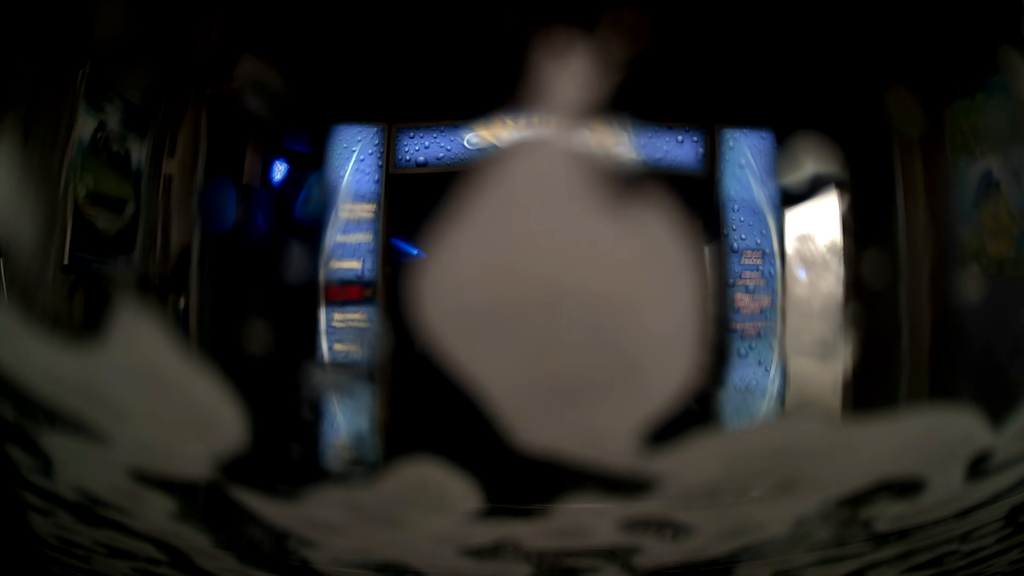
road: service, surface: asphalt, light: Day
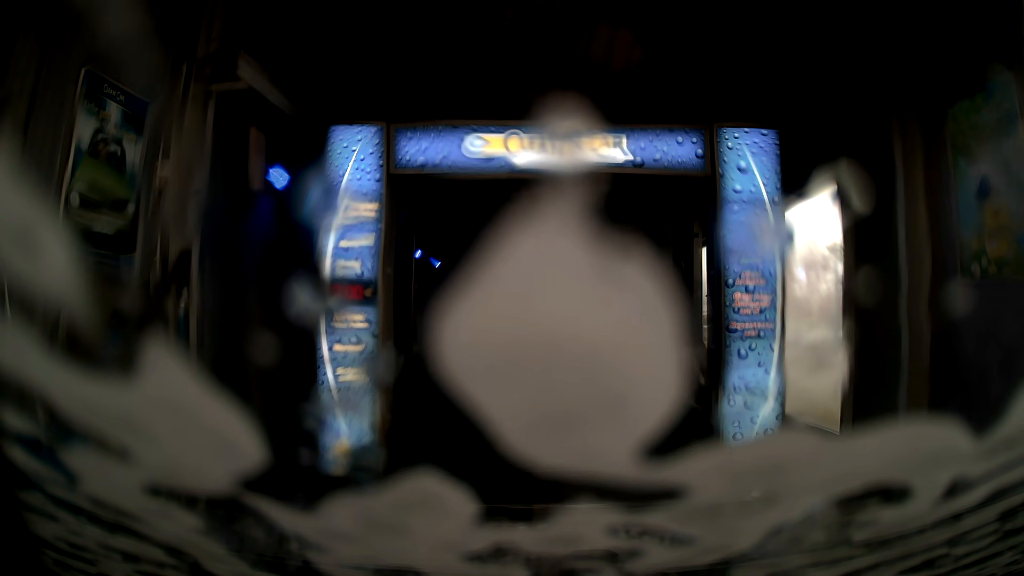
(0.0, 0.0) m; 0°
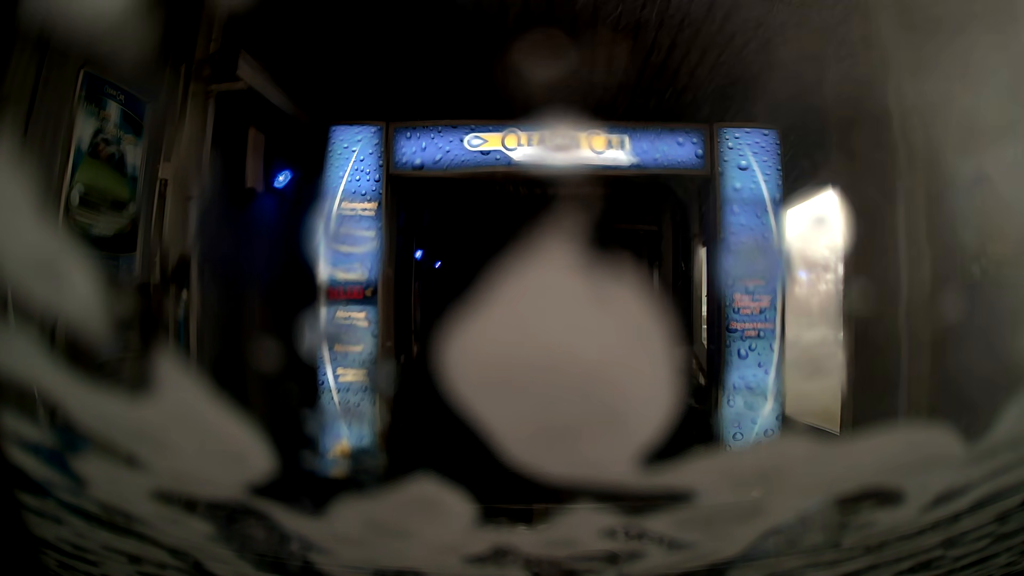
(0.0, 0.0) m; 0°
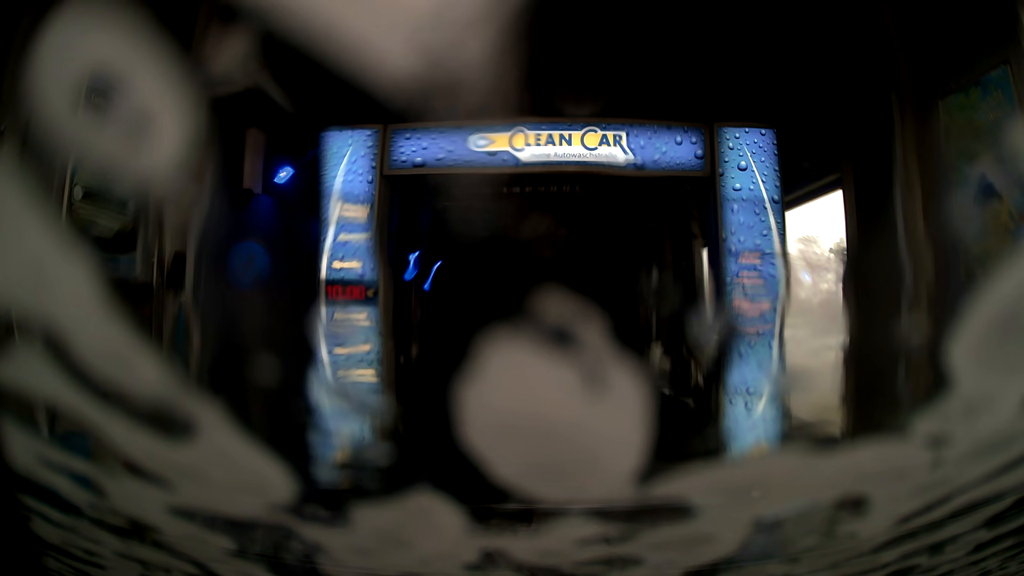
(0.0, 0.0) m; 0°
